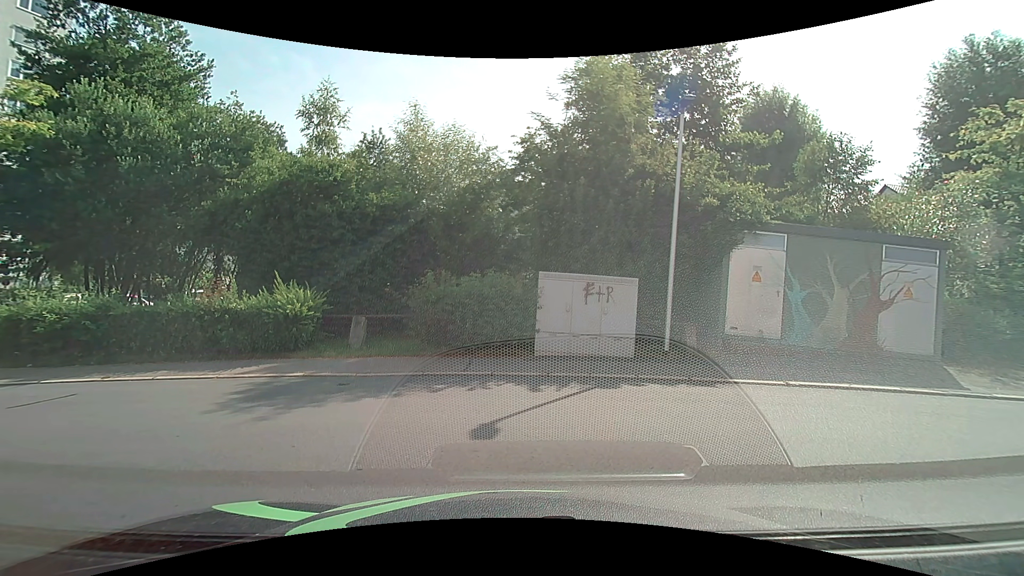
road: residential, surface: asphalt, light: Day
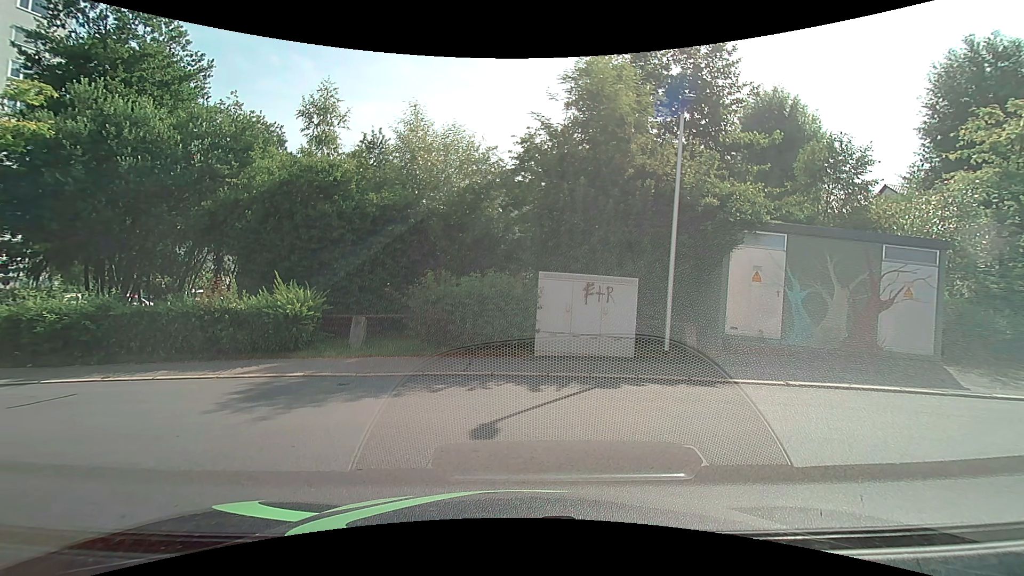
(0.0, 0.0) m; 0°
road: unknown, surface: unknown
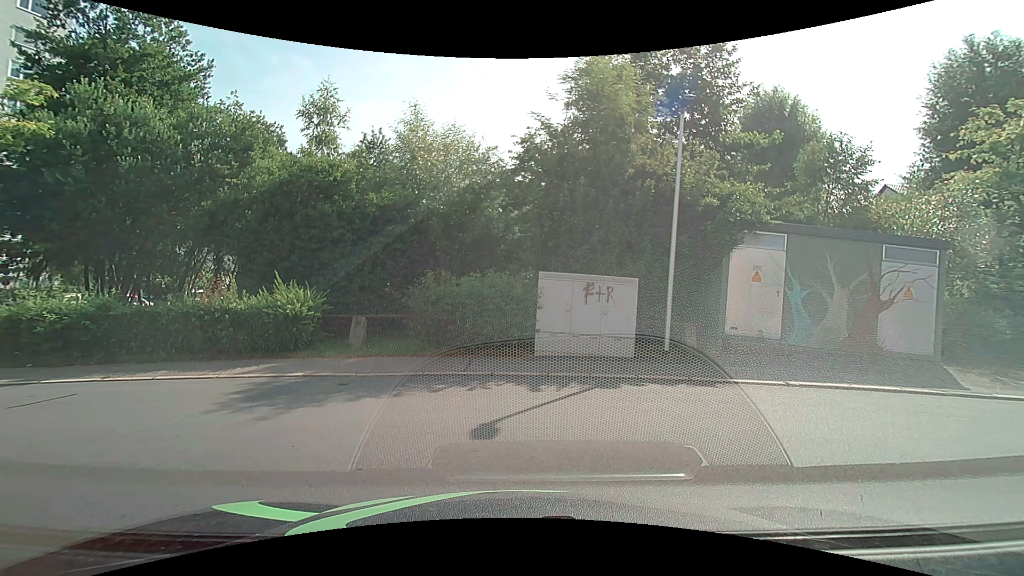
(0.0, 0.0) m; 0°
